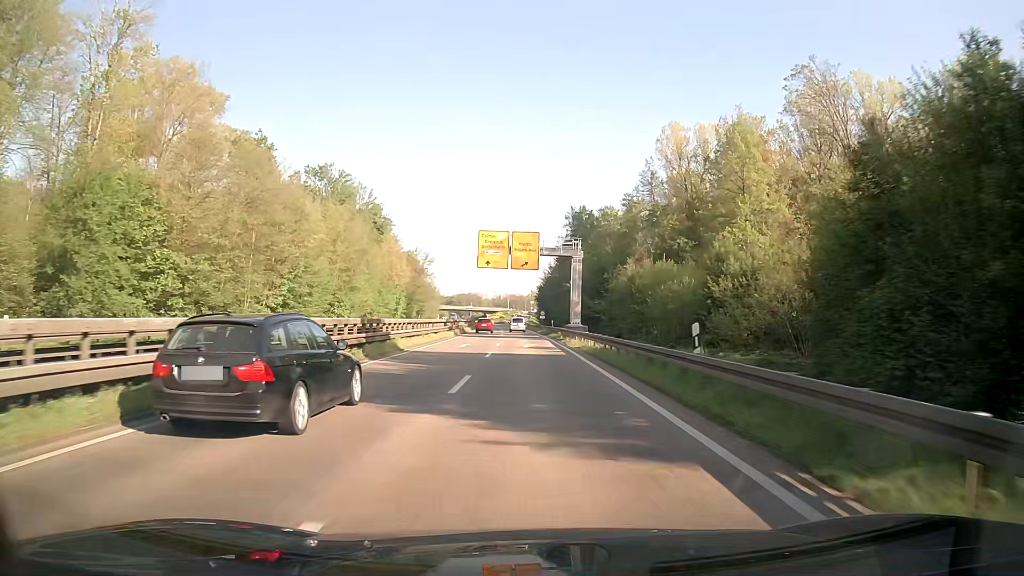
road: trunk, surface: asphalt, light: Day
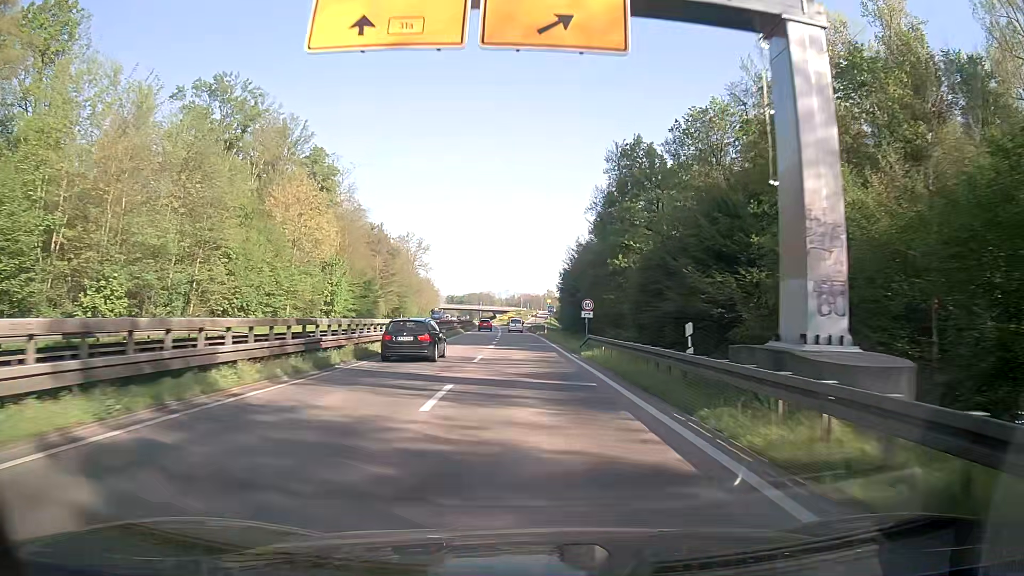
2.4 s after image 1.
(-0.6, +48.2) m; -1°
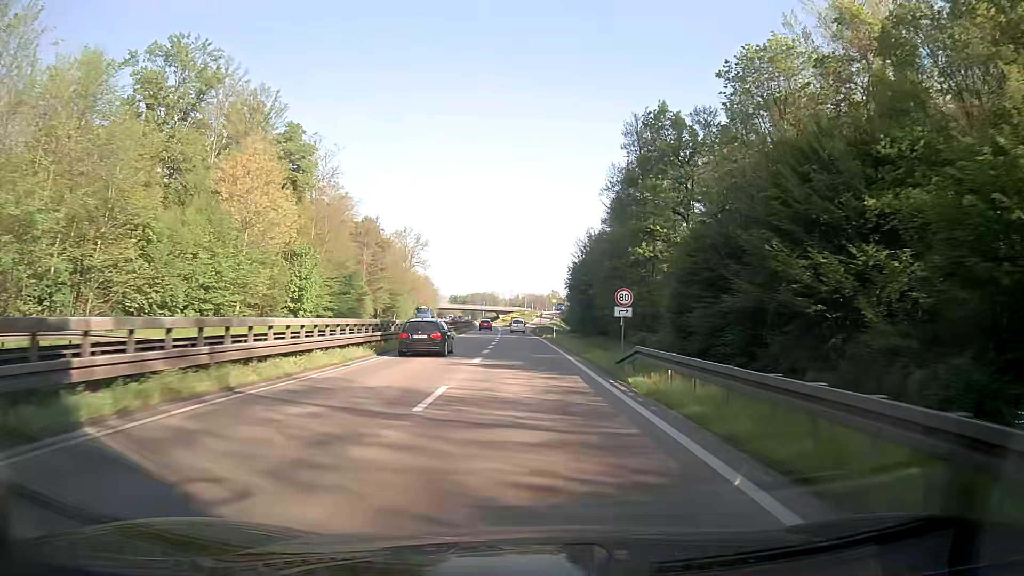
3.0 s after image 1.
(0.0, +12.0) m; 0°
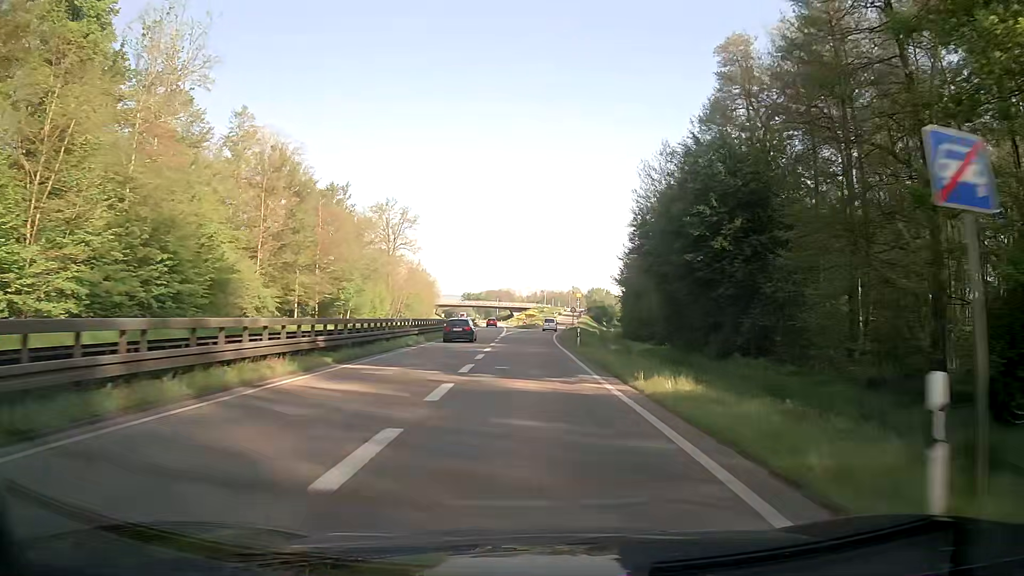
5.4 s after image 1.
(-0.6, +46.9) m; -2°
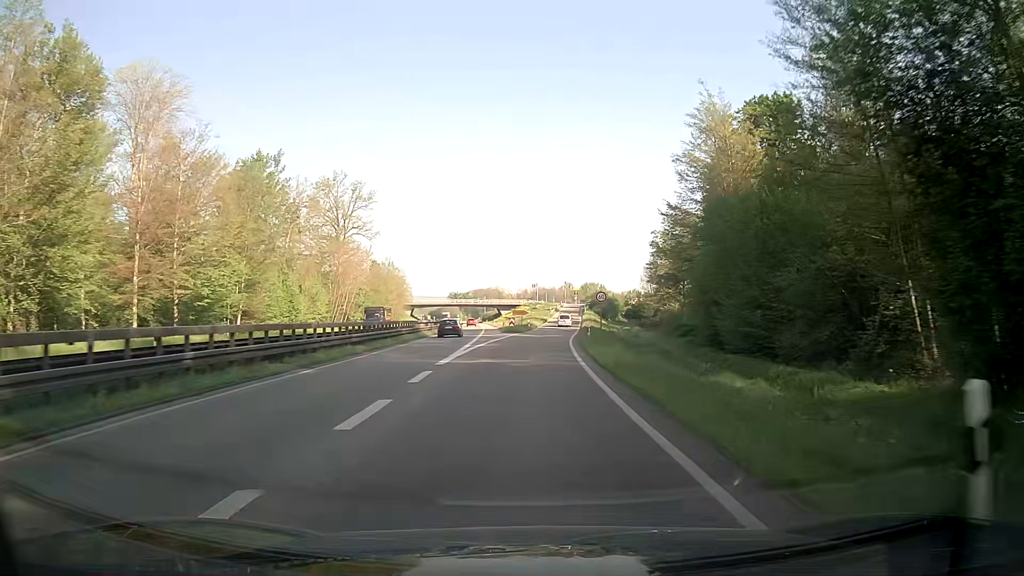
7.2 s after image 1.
(+0.1, +33.2) m; +1°
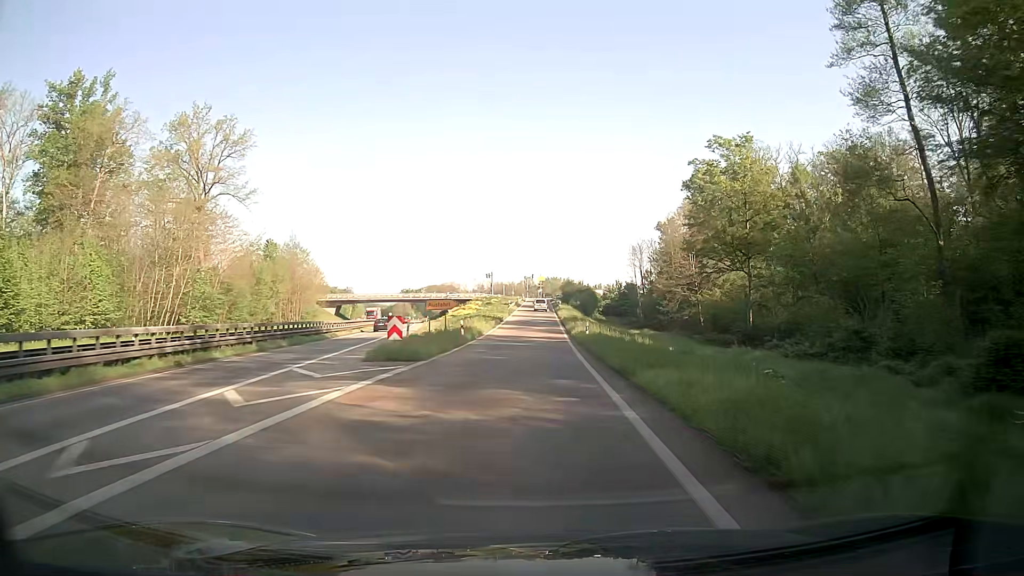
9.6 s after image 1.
(+1.2, +41.3) m; +4°
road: trunk_link
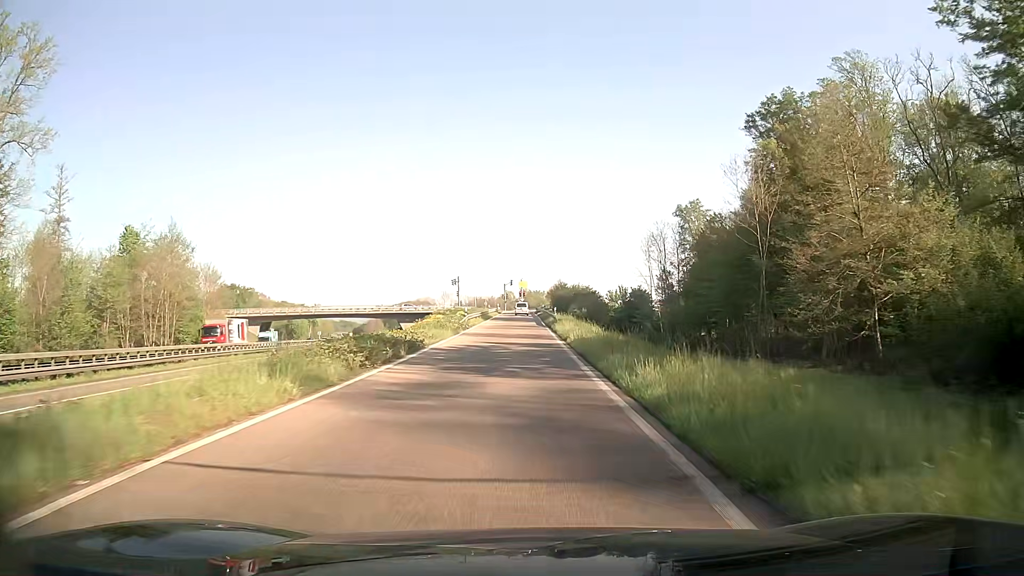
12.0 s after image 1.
(+0.4, +38.1) m; +1°
